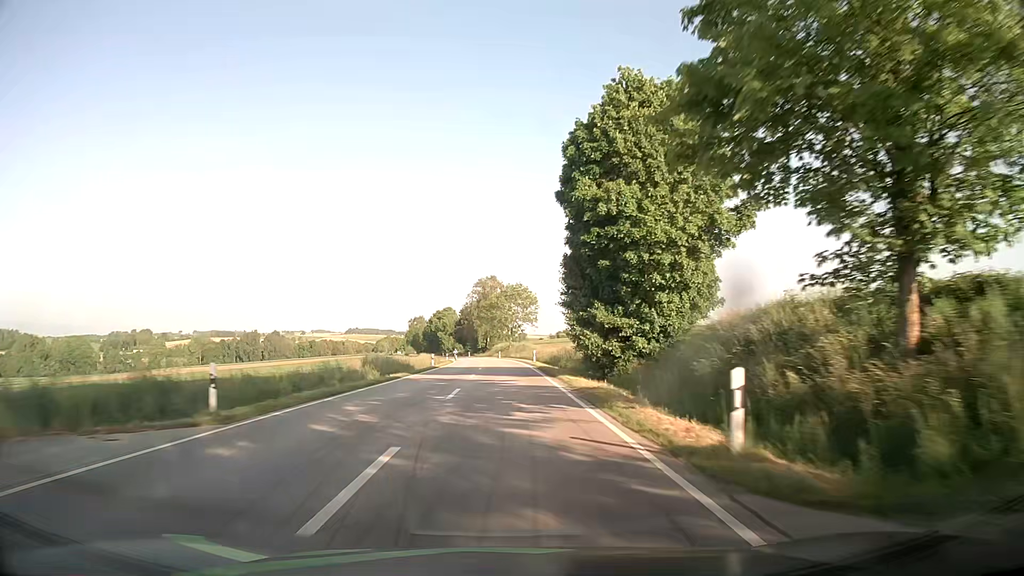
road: secondary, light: Day
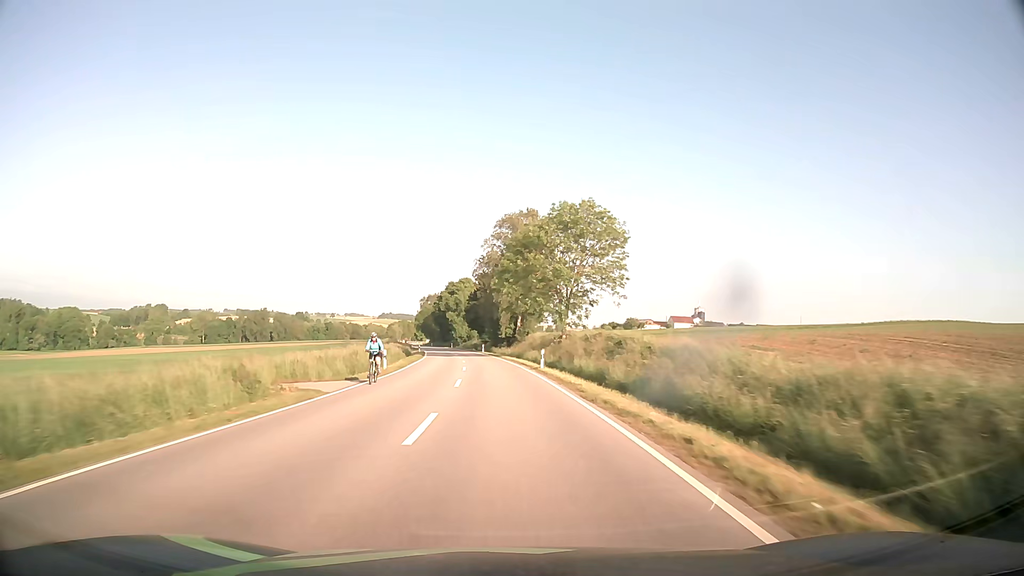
(-1.0, +68.1) m; -3°
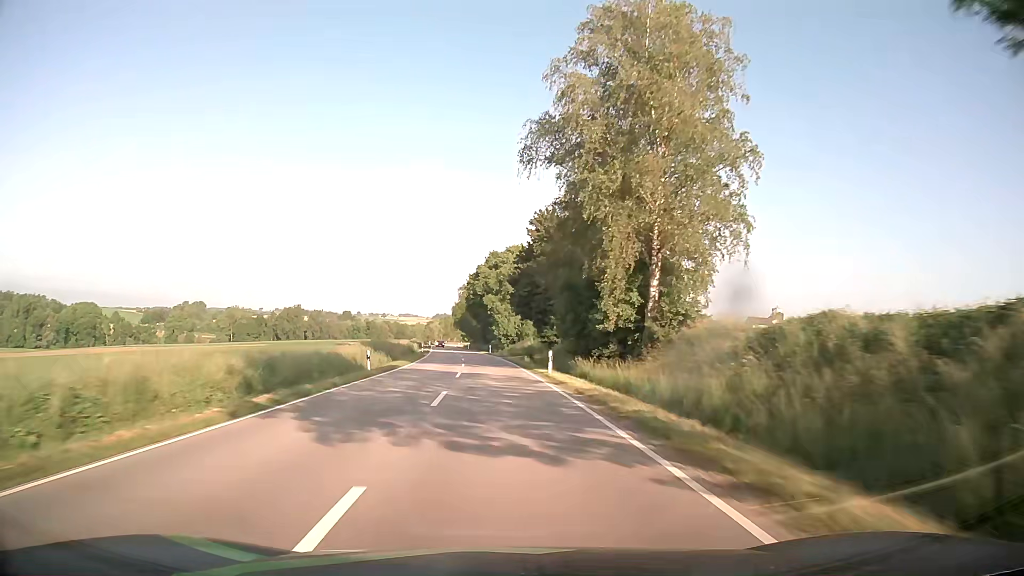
(-2.3, +54.9) m; -5°
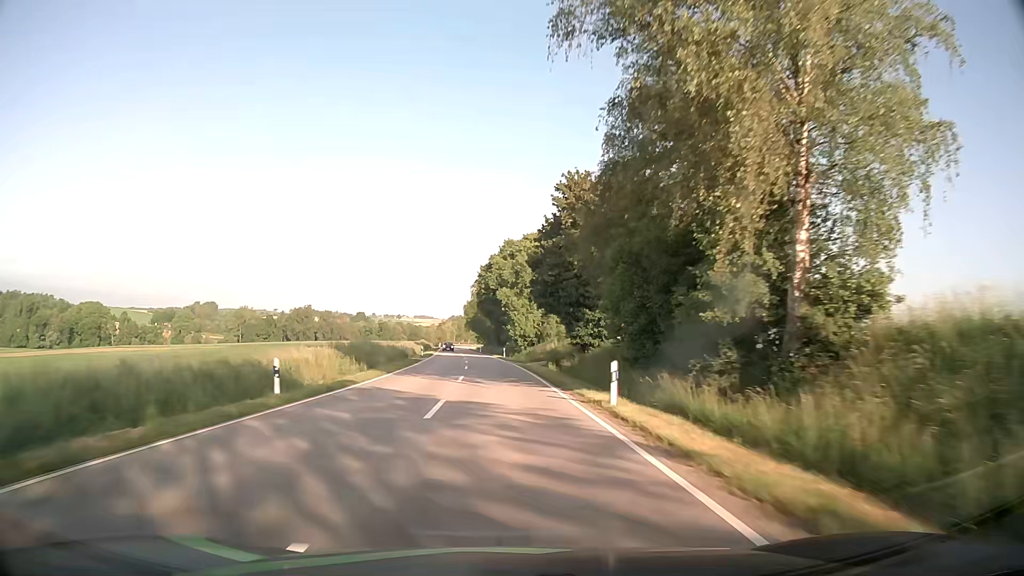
(-0.2, +13.9) m; -1°
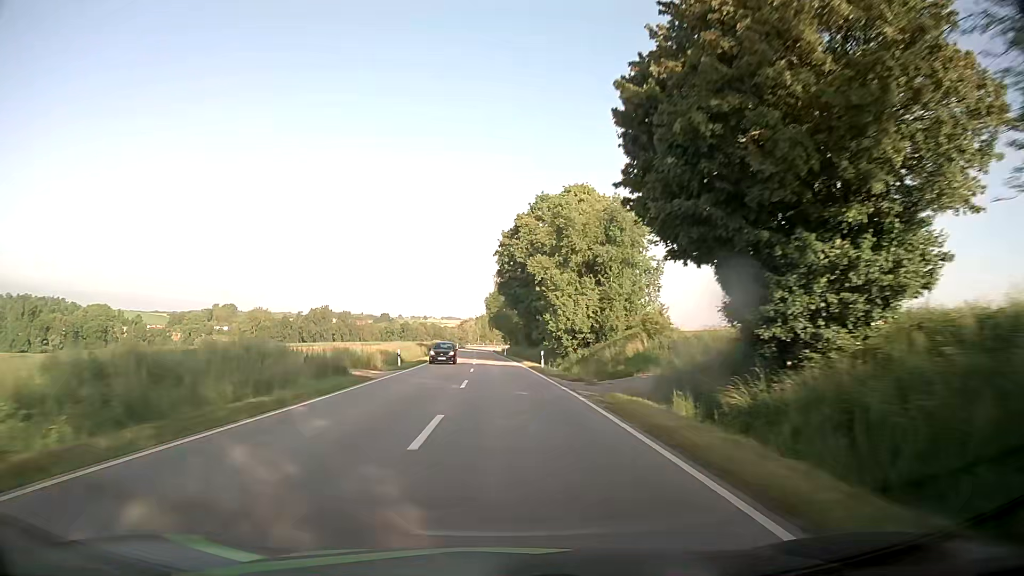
(-0.7, +27.9) m; -2°
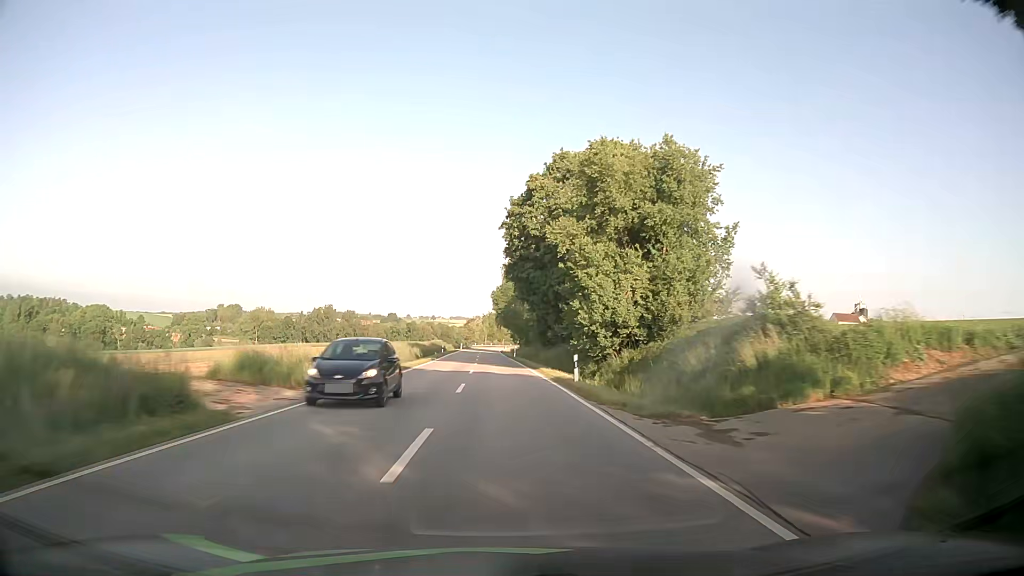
(-0.1, +14.0) m; -1°
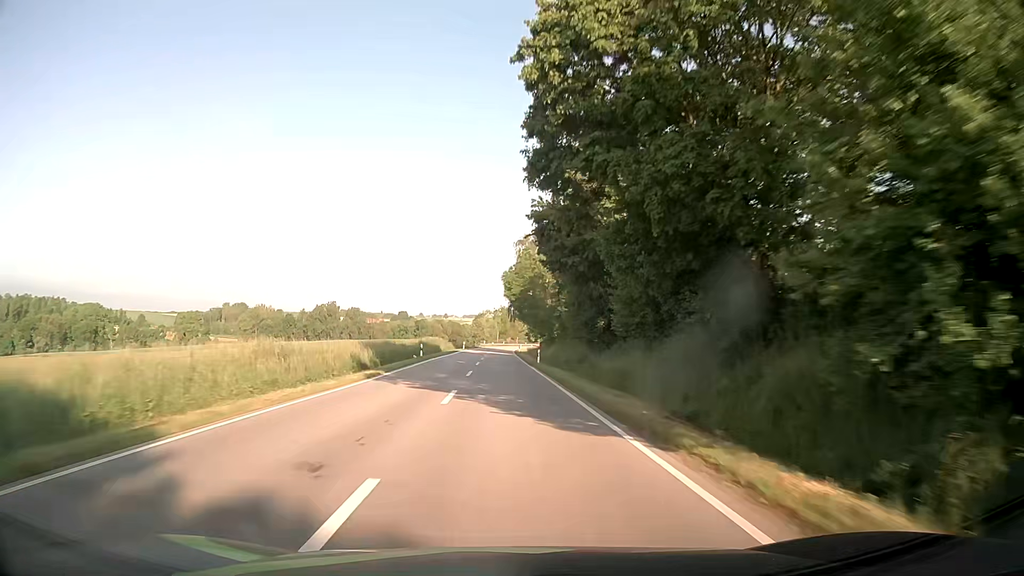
(-0.4, +28.2) m; -1°
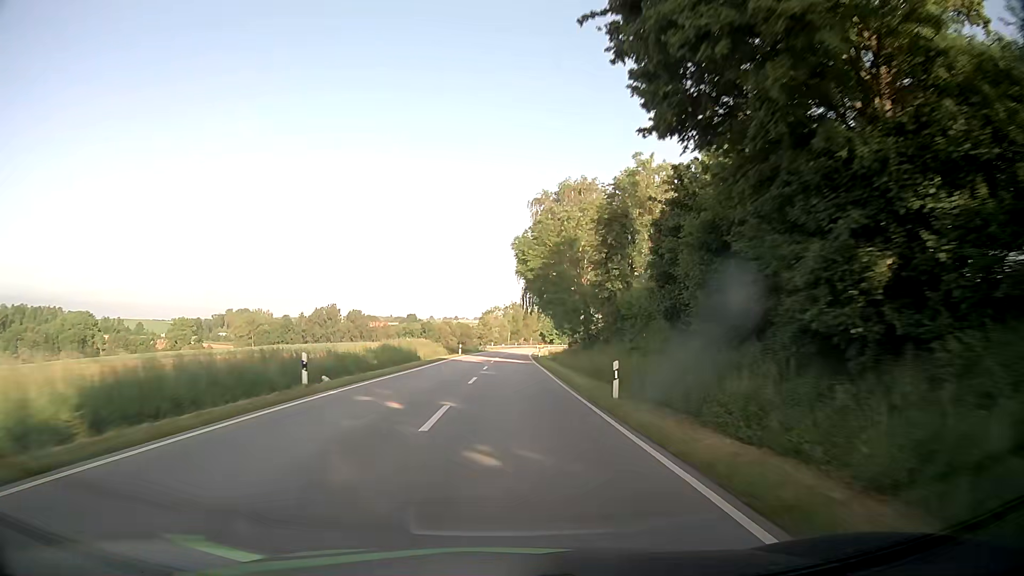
(-0.3, +28.4) m; -1°
(0, +10) (0, +20) (0, +30) (0, +40) (0, +50) (0, +60) (+1, +70) (+1, +80) (+1, +90) (+2, +100) m
